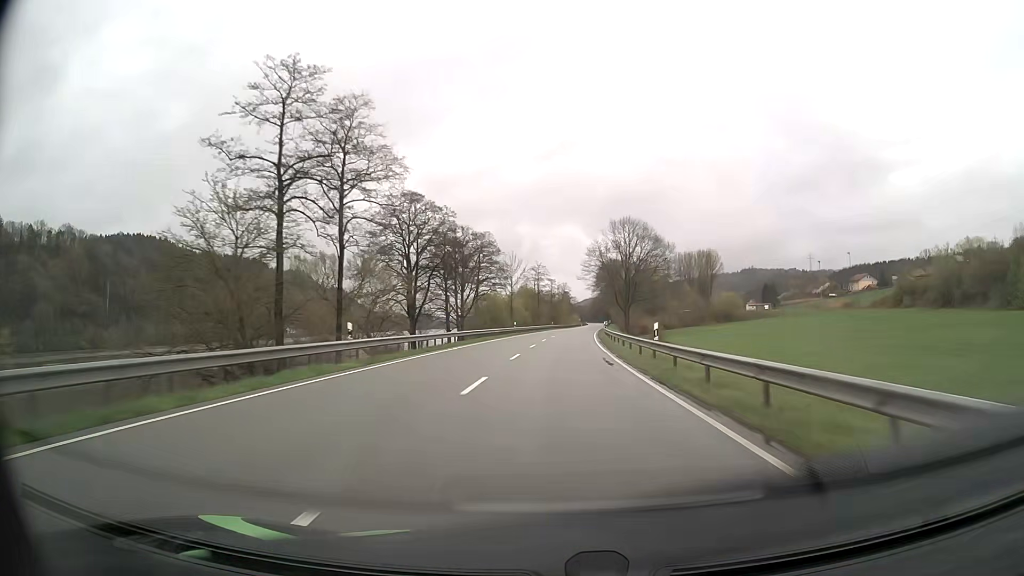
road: primary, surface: asphalt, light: Day
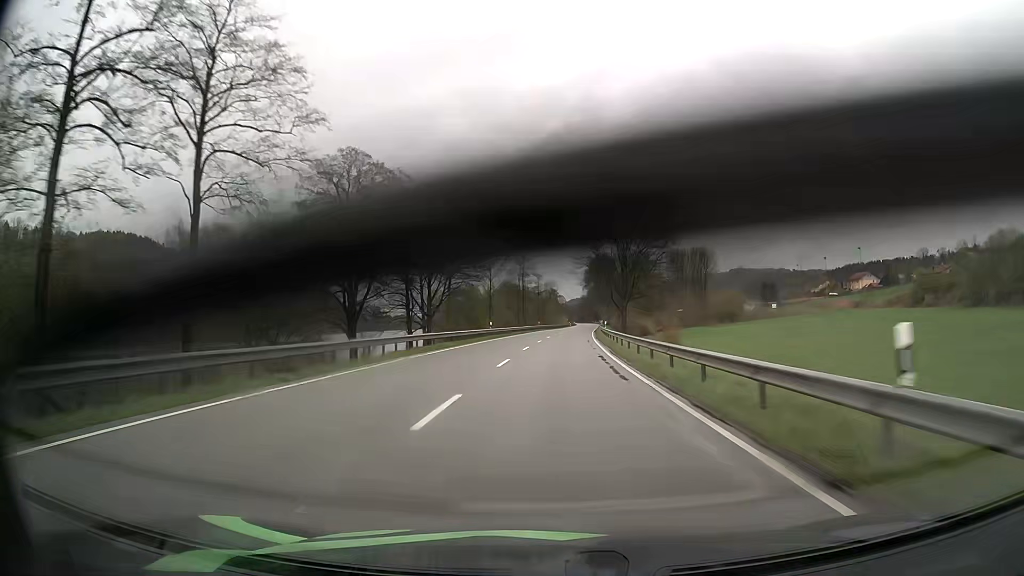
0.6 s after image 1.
(+0.2, +16.1) m; +1°
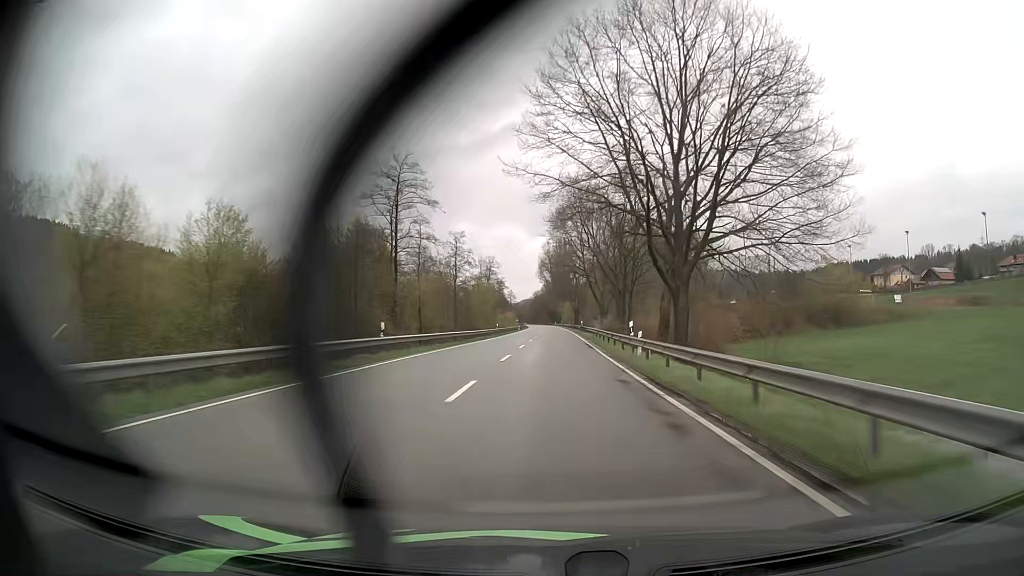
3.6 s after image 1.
(+3.3, +80.5) m; +4°
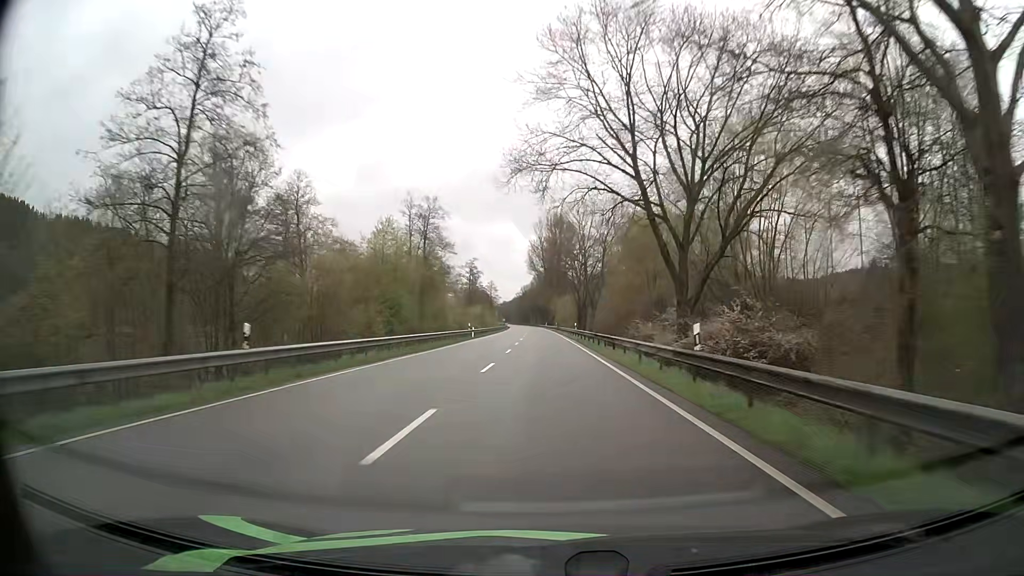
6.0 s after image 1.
(+0.8, +64.4) m; +1°
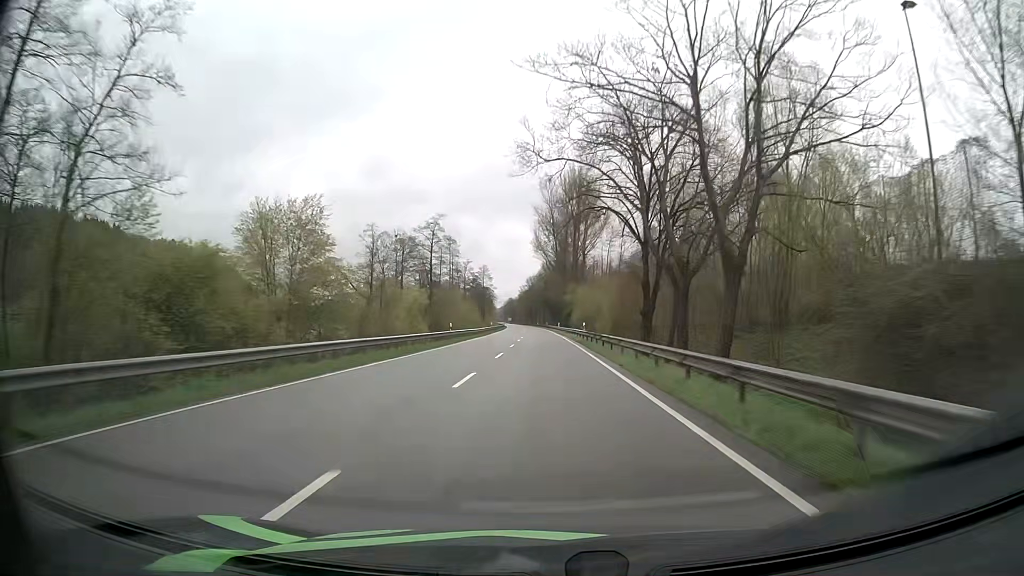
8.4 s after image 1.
(-0.4, +64.4) m; -1°
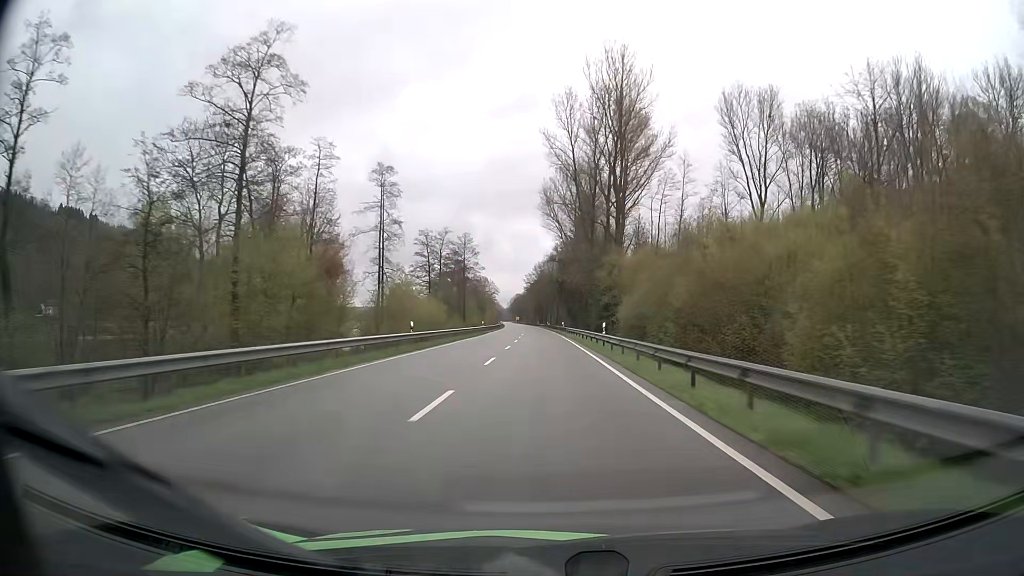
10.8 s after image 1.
(-0.5, +64.4) m; -1°
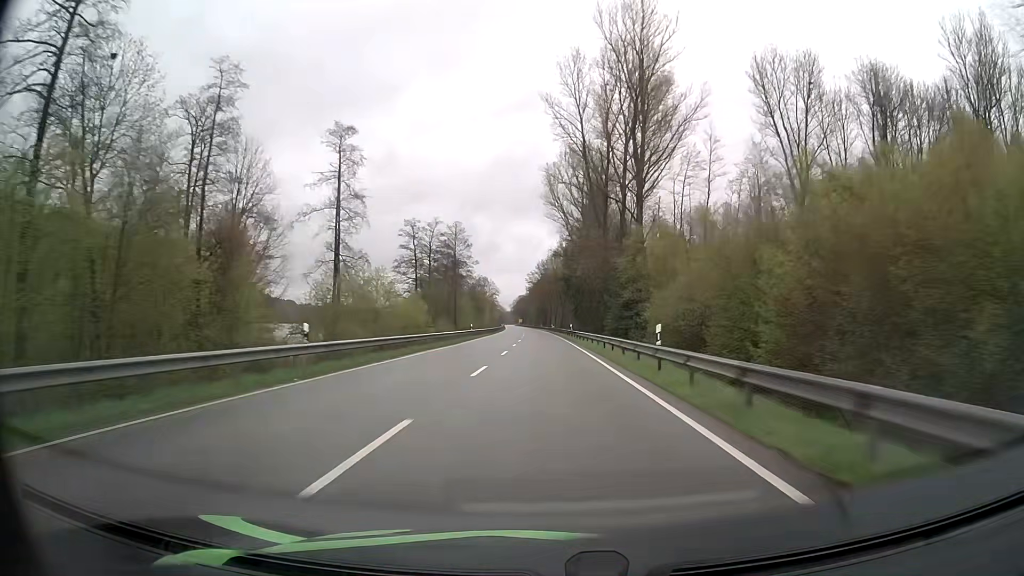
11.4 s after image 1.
(0.0, +16.1) m; 0°
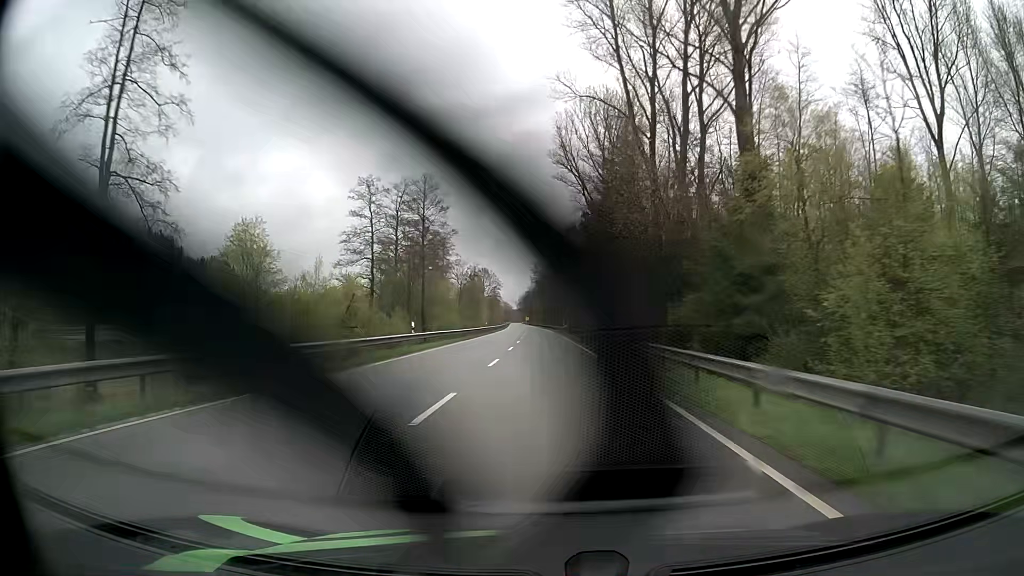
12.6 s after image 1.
(-0.3, +32.2) m; -1°
(0, +10) (0, +20) (0, +30) (0, +40) (0, +50) (-1, +60) (-1, +70) (-1, +80) (-1, +90) (-2, +100) m
